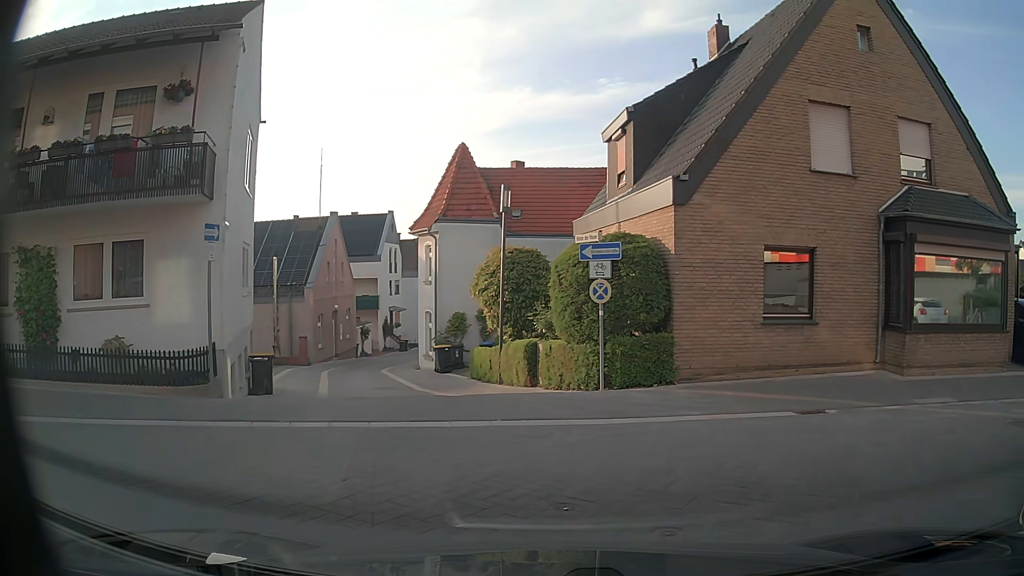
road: residential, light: Day
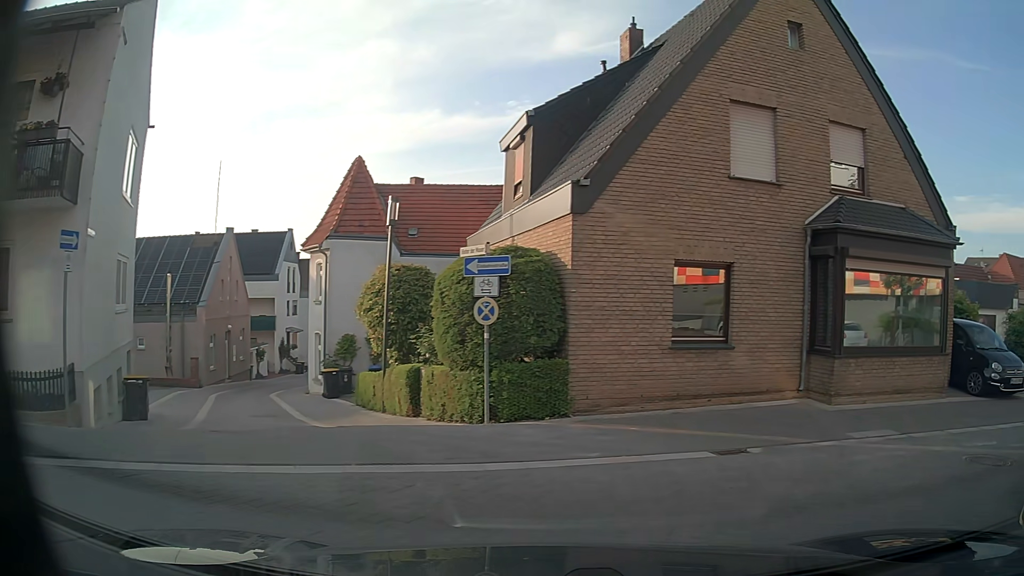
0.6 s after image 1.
(+0.1, +1.5) m; +11°
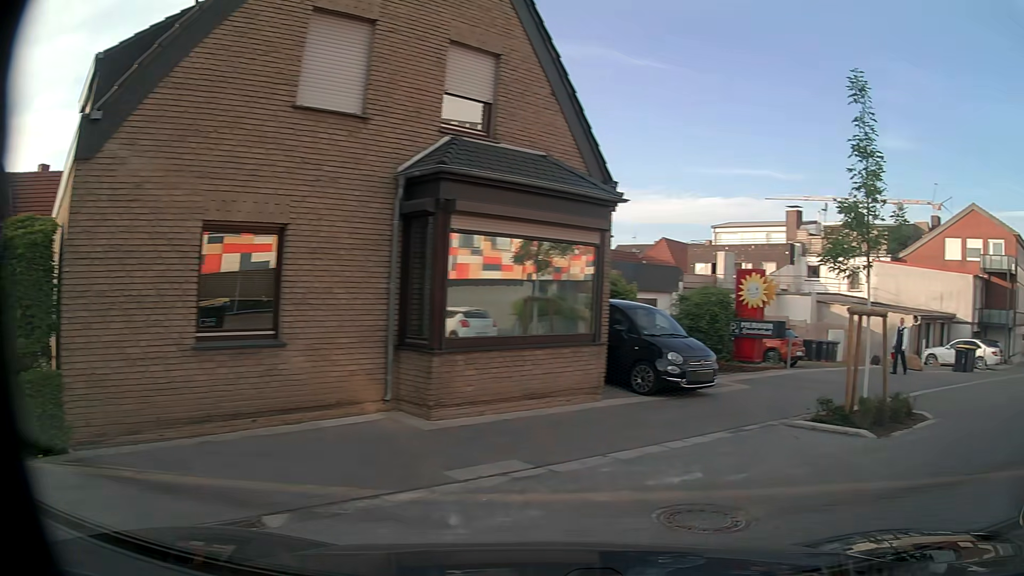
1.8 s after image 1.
(+0.8, +3.6) m; +30°
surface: paving_stones
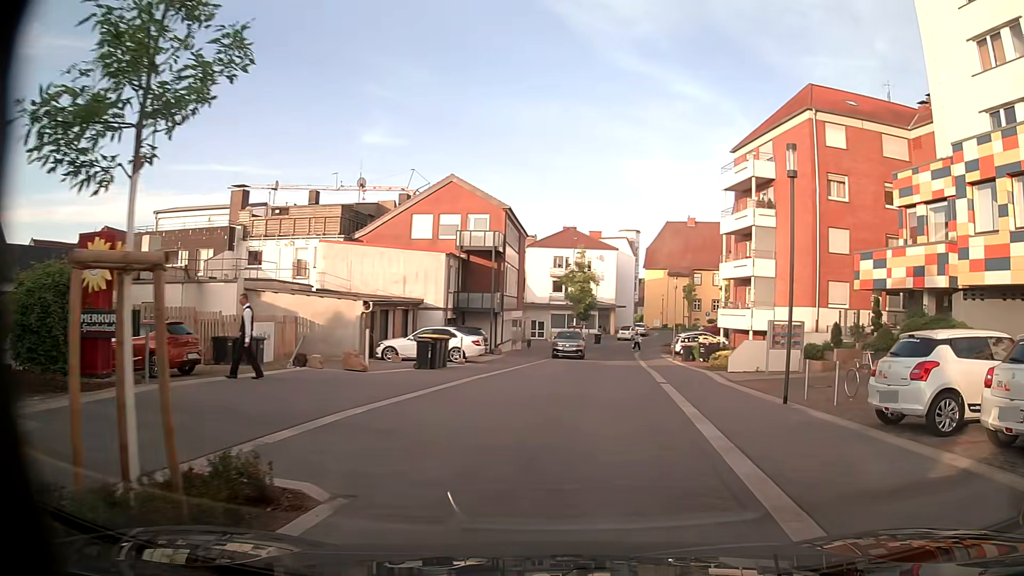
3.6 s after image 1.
(+3.0, +6.1) m; +44°
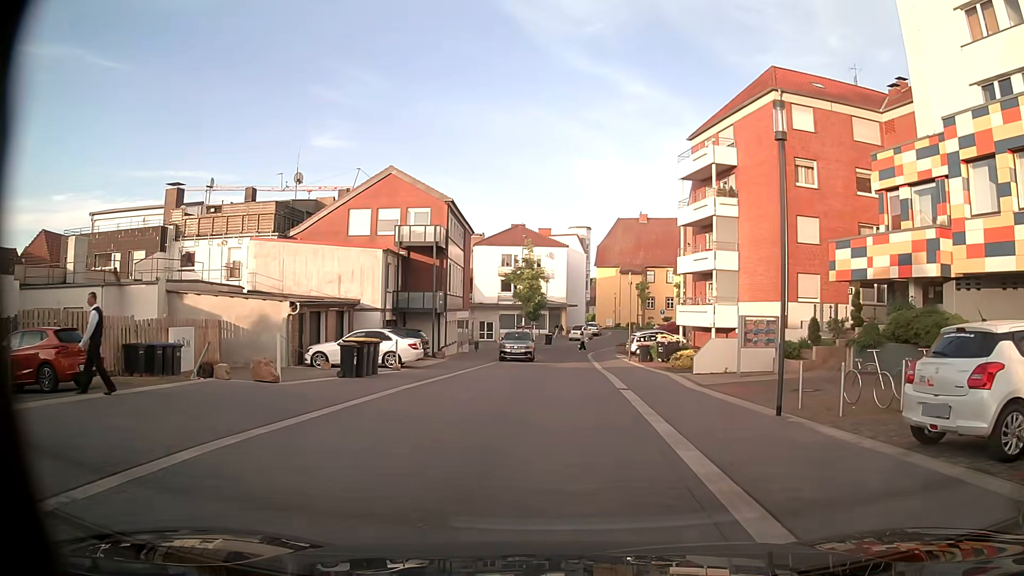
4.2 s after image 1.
(+0.1, +2.8) m; +4°
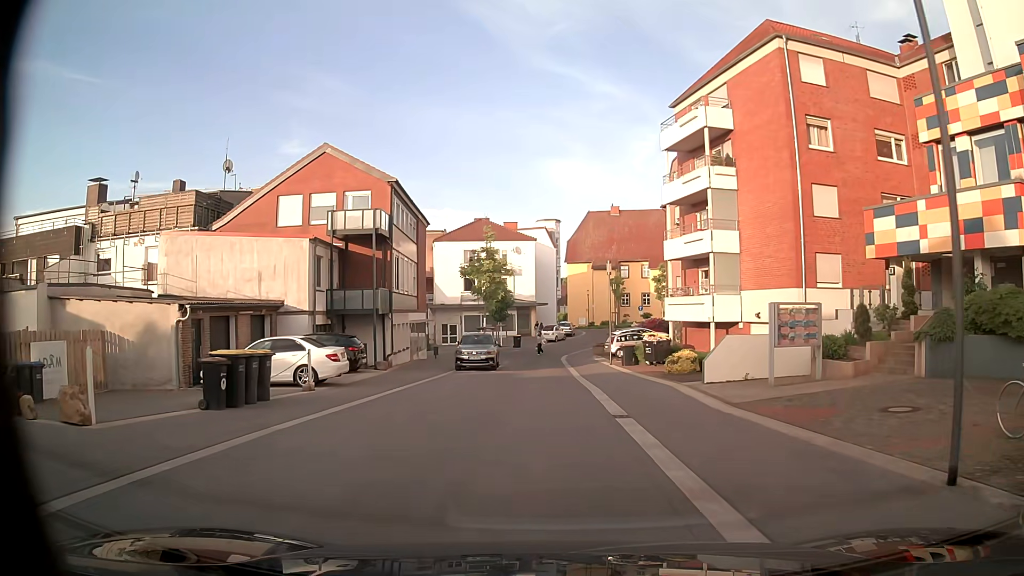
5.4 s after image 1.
(+0.2, +6.3) m; +2°
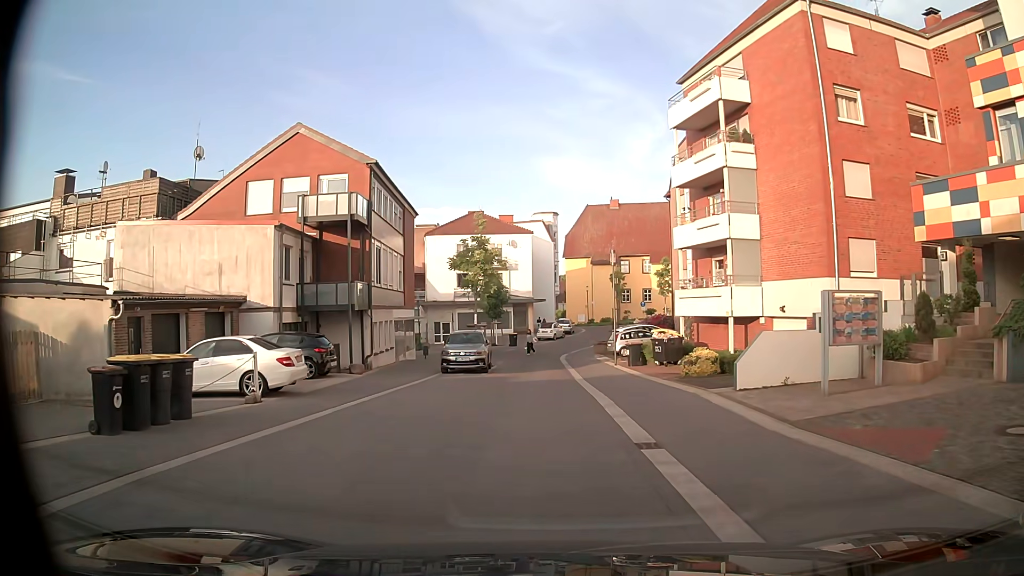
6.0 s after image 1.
(0.0, +3.5) m; 0°
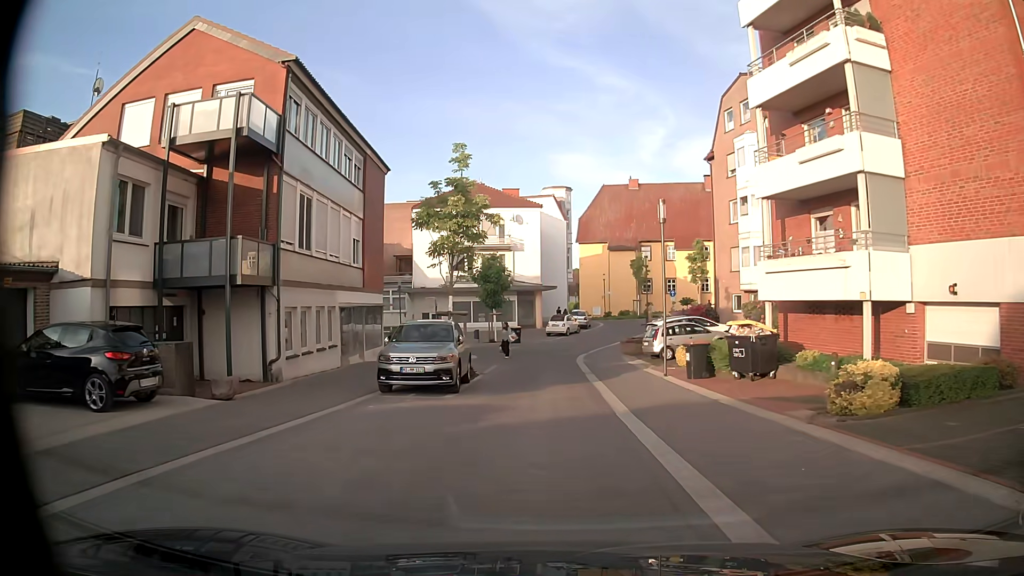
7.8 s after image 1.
(0.0, +11.2) m; -1°
